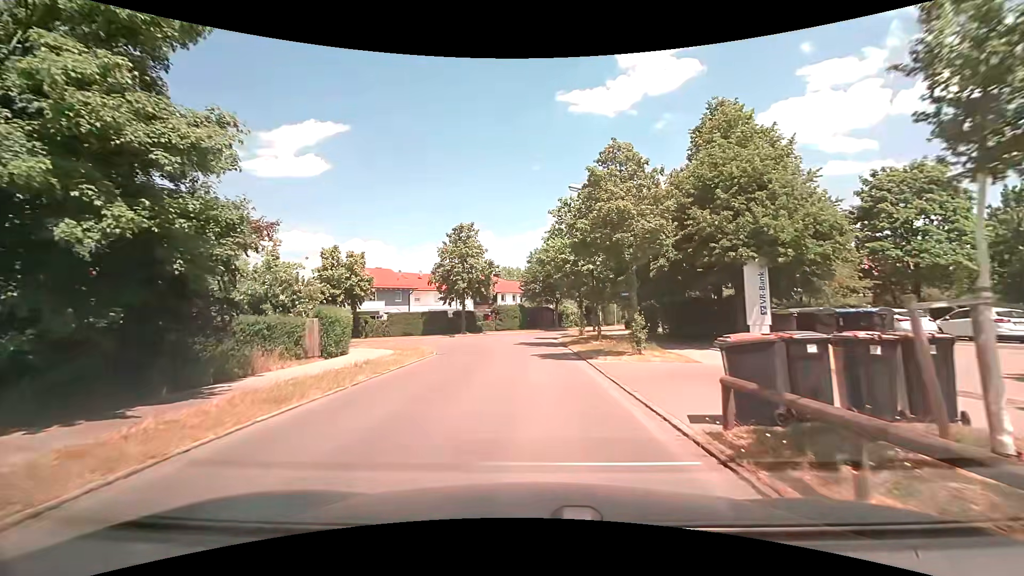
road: residential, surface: asphalt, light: Day
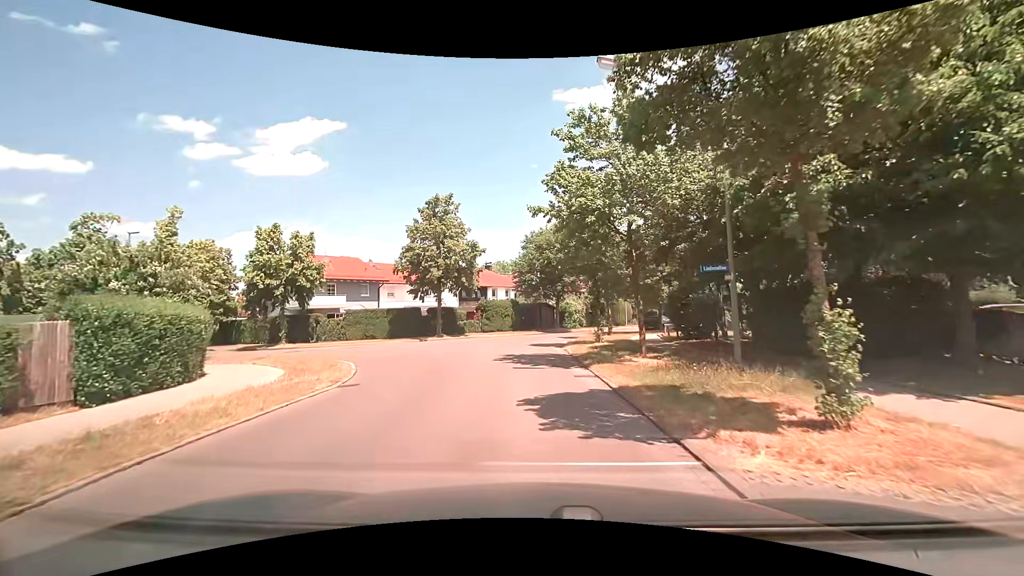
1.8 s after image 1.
(0.0, +10.8) m; 0°
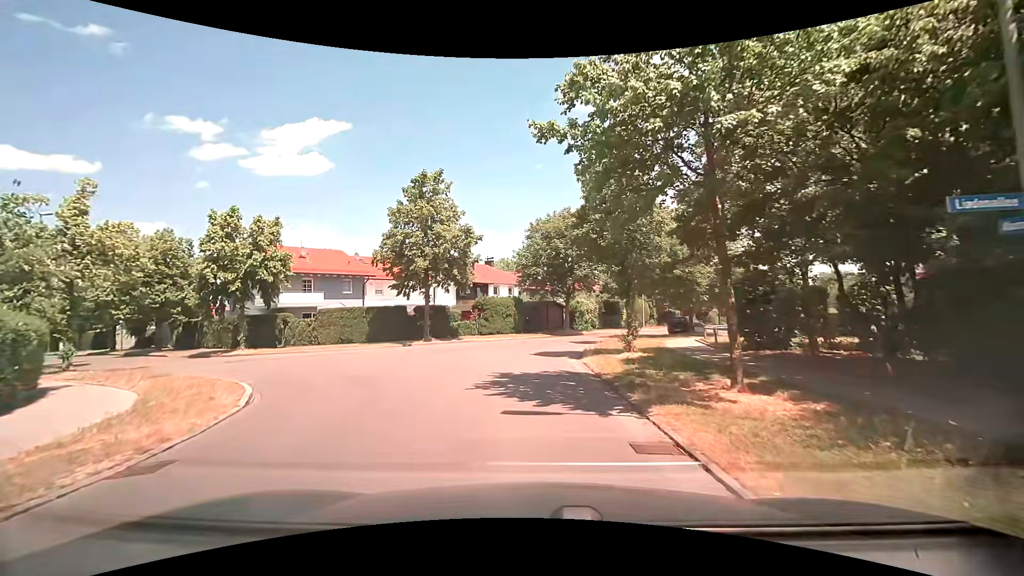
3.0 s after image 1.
(0.0, +6.2) m; 0°
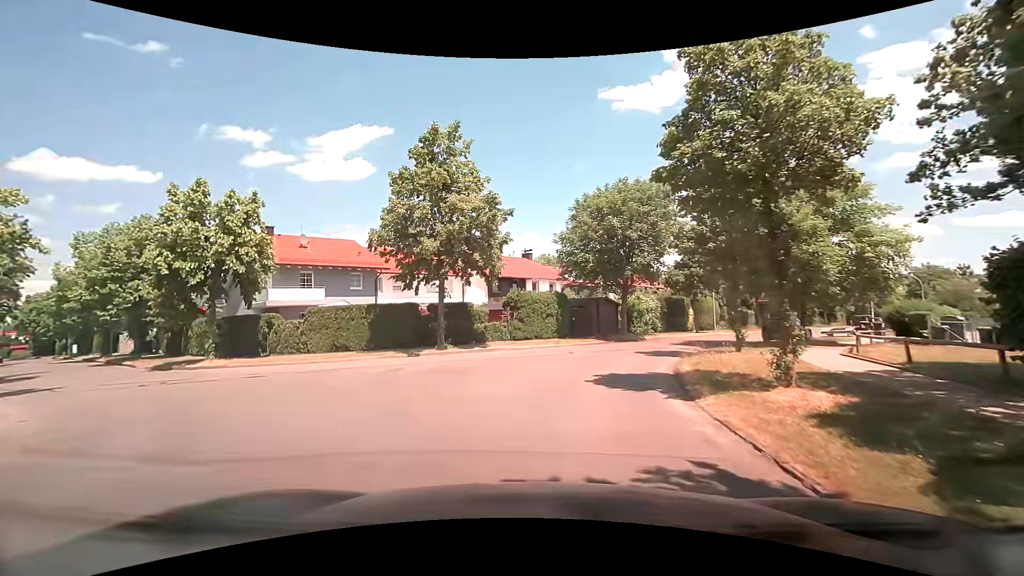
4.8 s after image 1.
(-0.2, +8.1) m; -5°
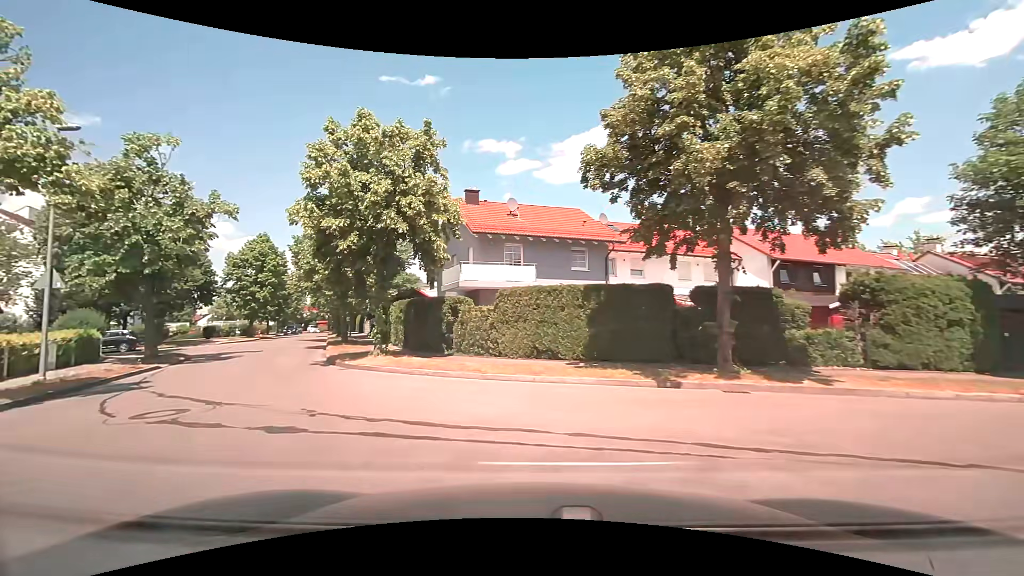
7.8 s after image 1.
(-2.1, +11.3) m; -27°
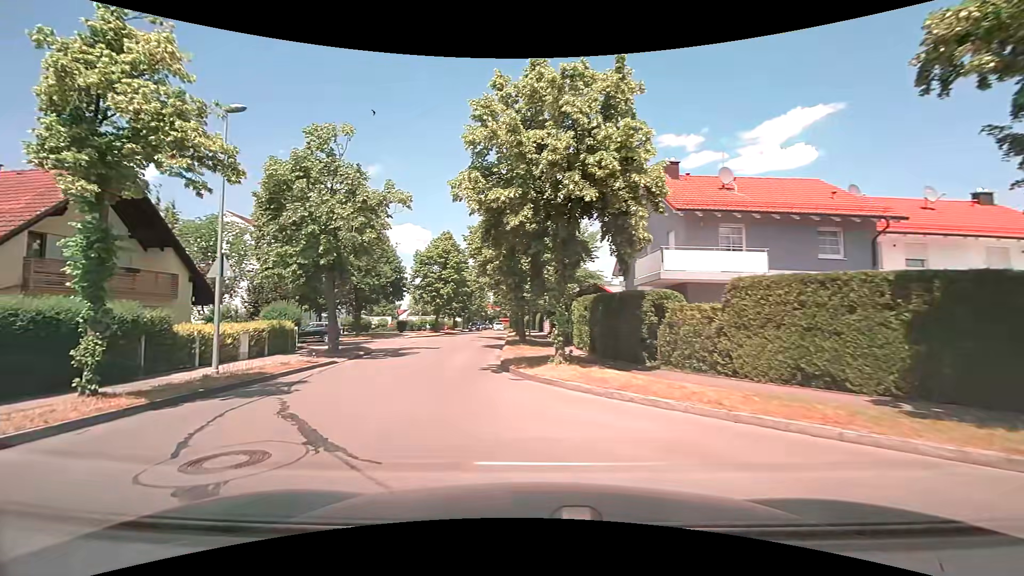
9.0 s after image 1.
(-0.8, +4.6) m; -21°
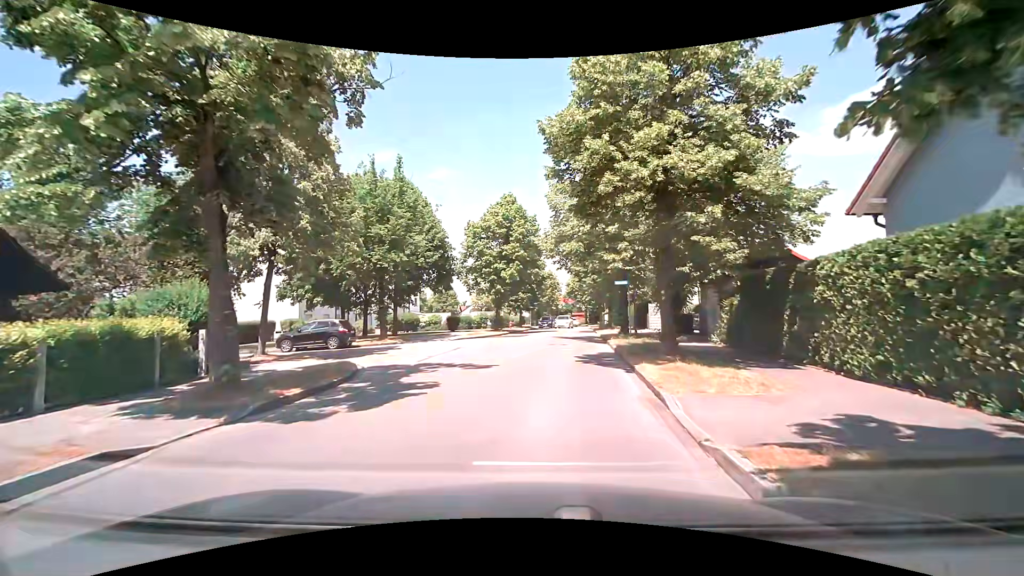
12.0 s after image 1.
(-2.0, +14.7) m; -8°
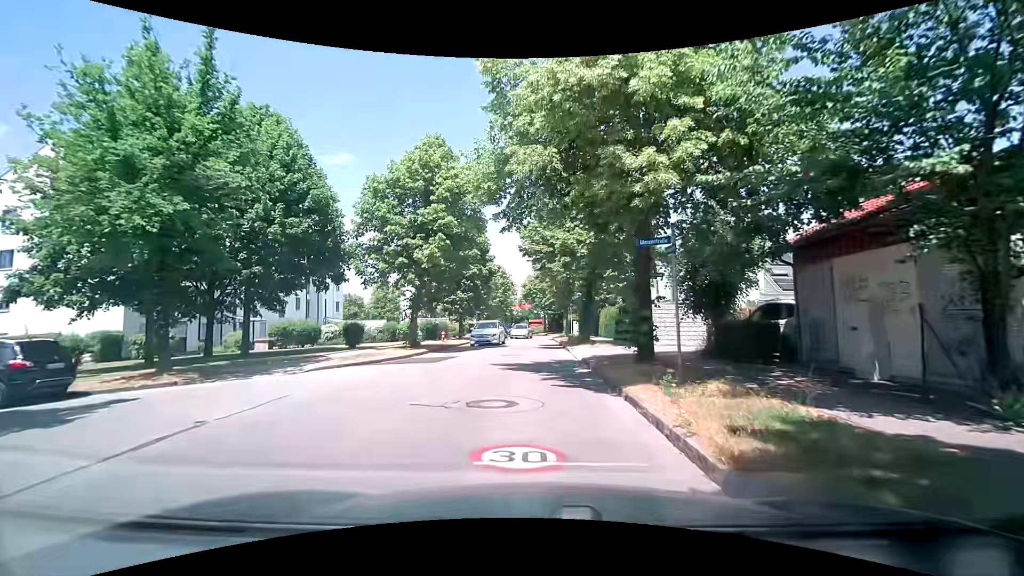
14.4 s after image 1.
(+1.0, +14.2) m; +6°
